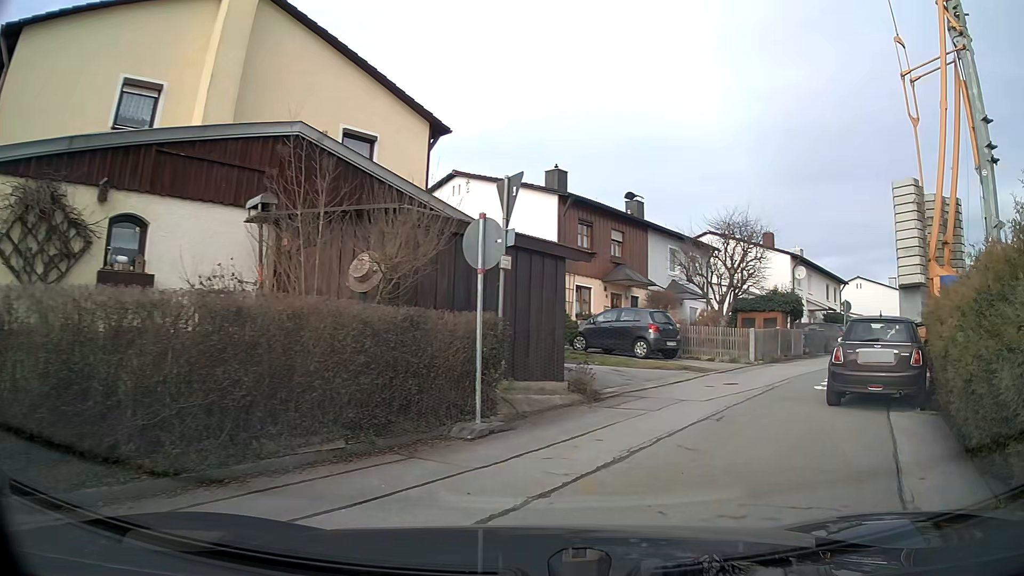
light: Day
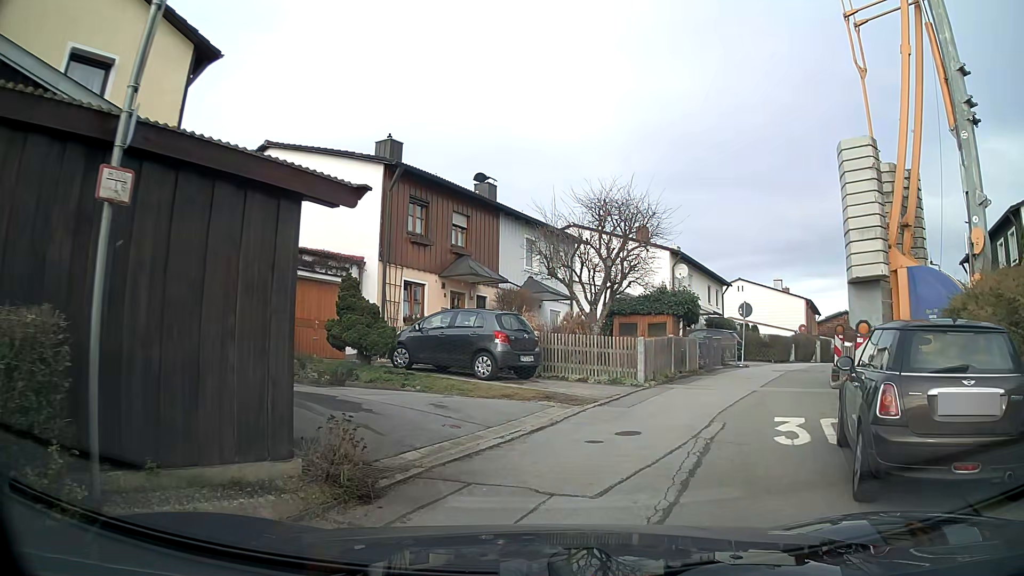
(+0.6, +5.9) m; +11°
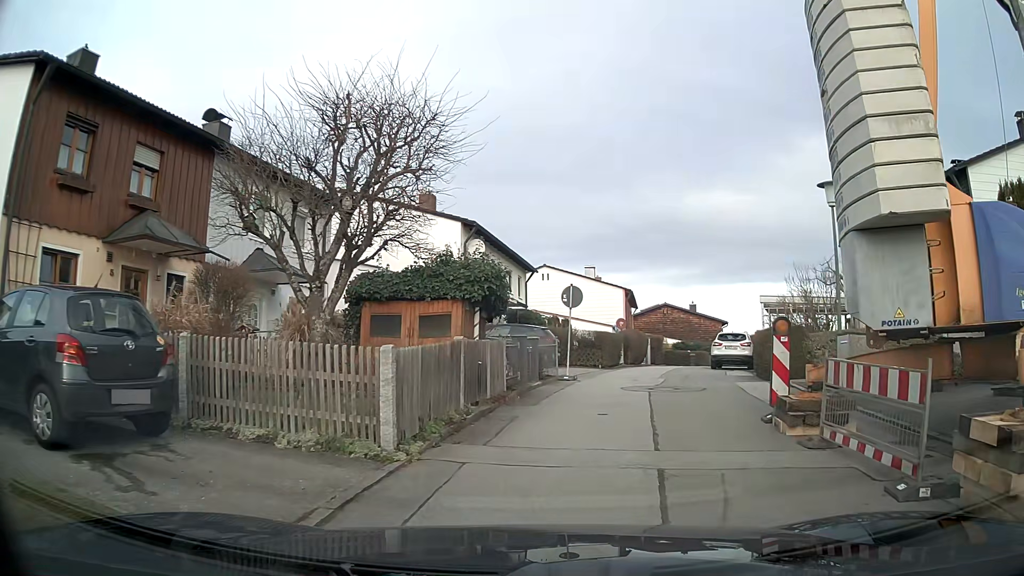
(+1.3, +8.6) m; +19°
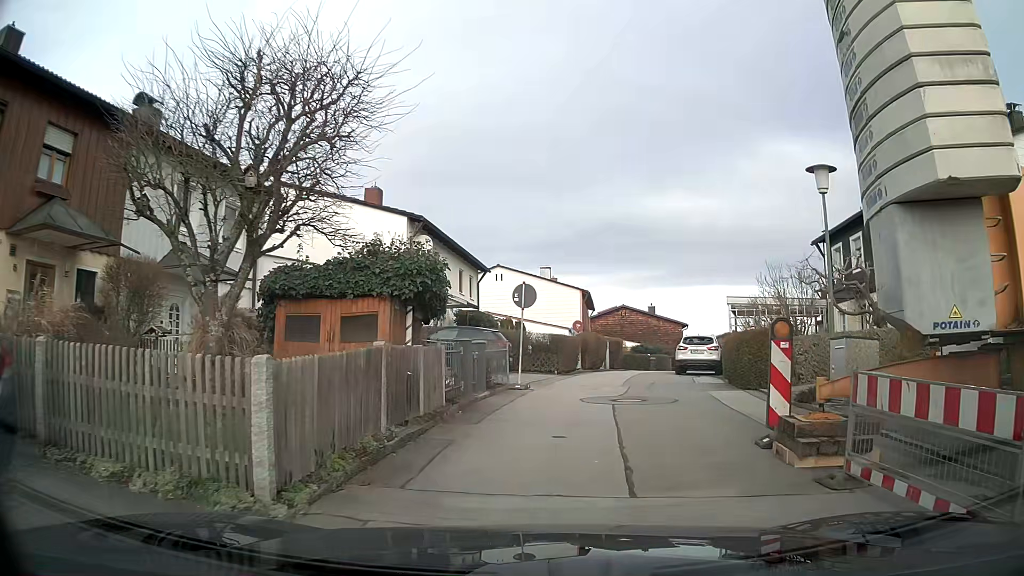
(+0.1, +2.0) m; +3°
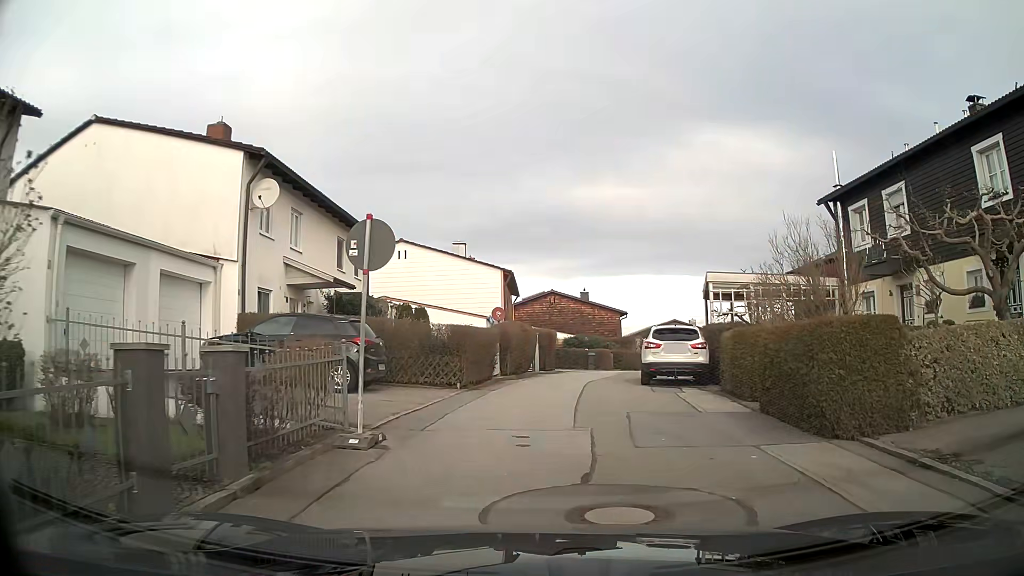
(+0.5, +8.9) m; +6°
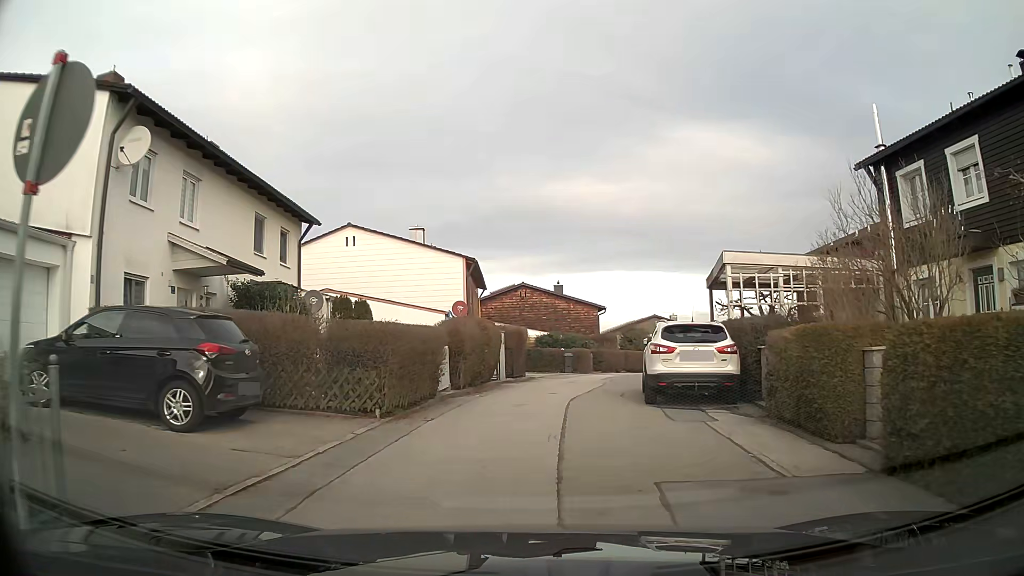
(+0.1, +5.2) m; +1°
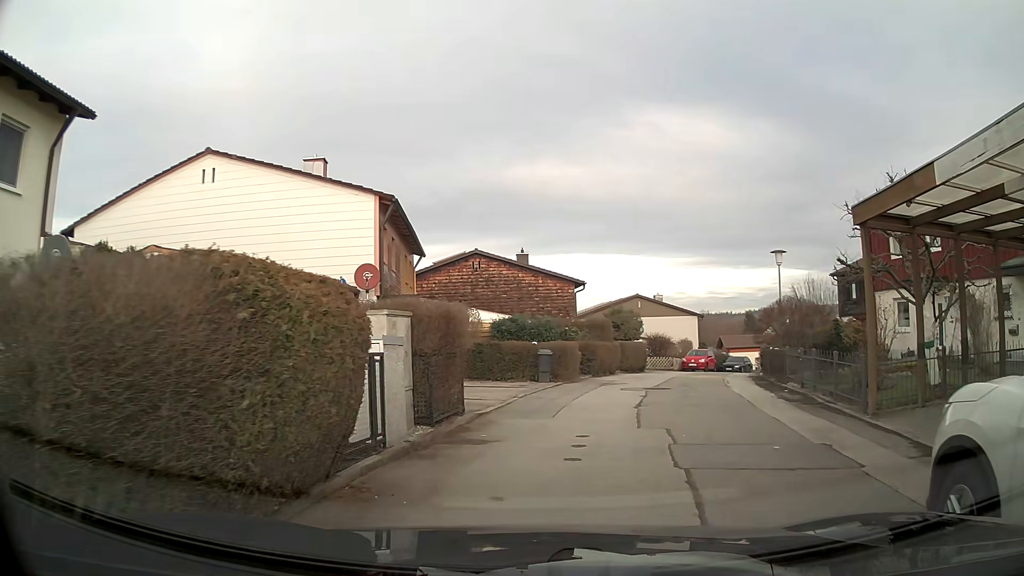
(+0.2, +12.5) m; +5°
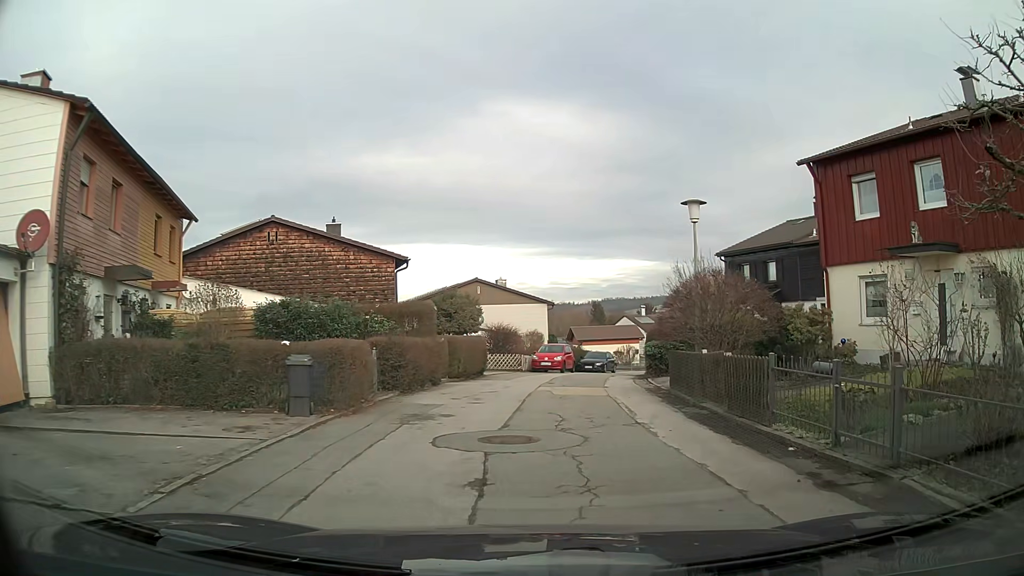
(+1.0, +8.9) m; +13°
(0, +10) (+1, +20) (+2, +30) (+5, +40) (+8, +49) (+12, +58) (+18, +67) (+24, +75) (+30, +82) (+37, +89) m
